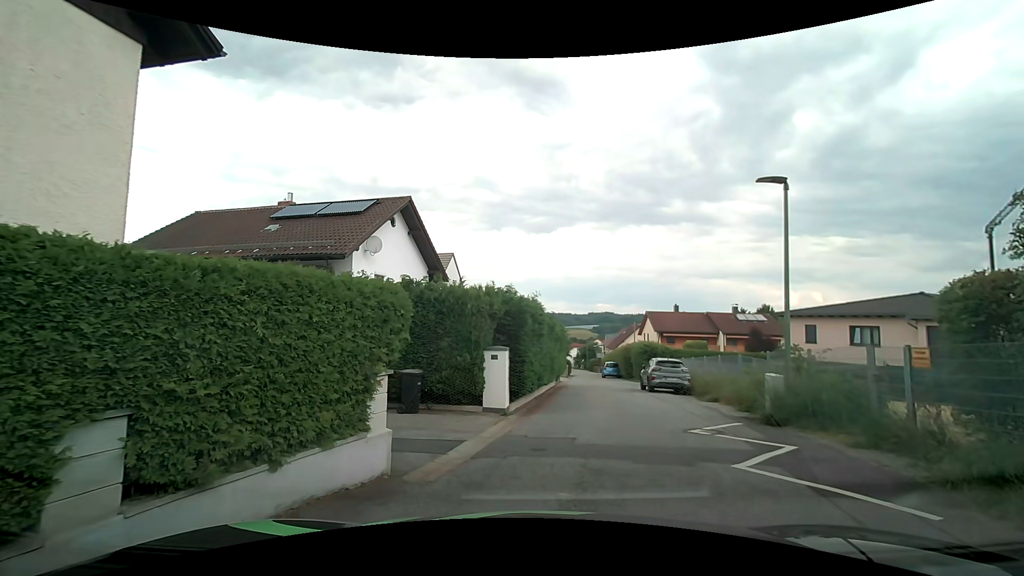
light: Day
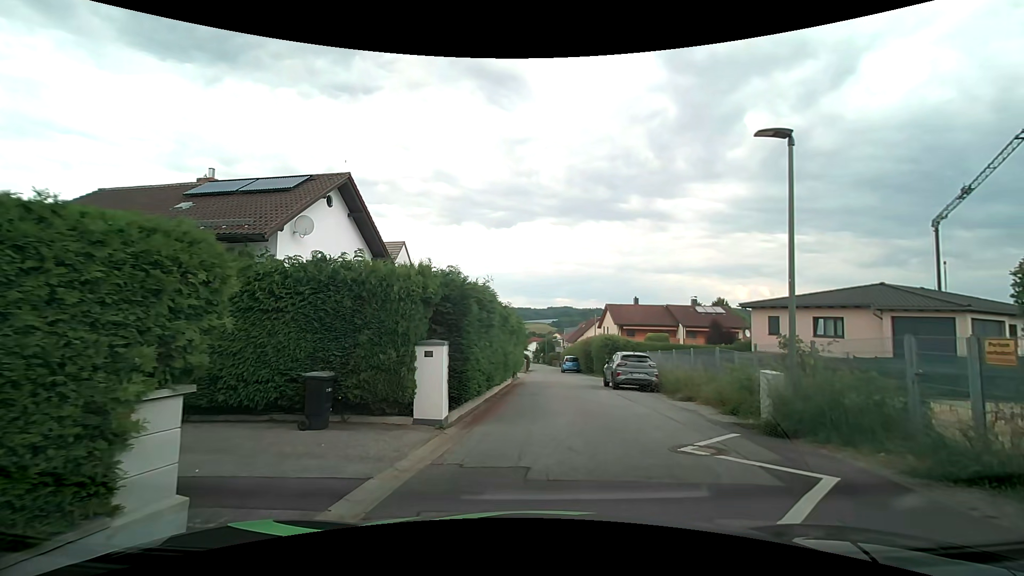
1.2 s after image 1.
(0.0, +2.5) m; +3°
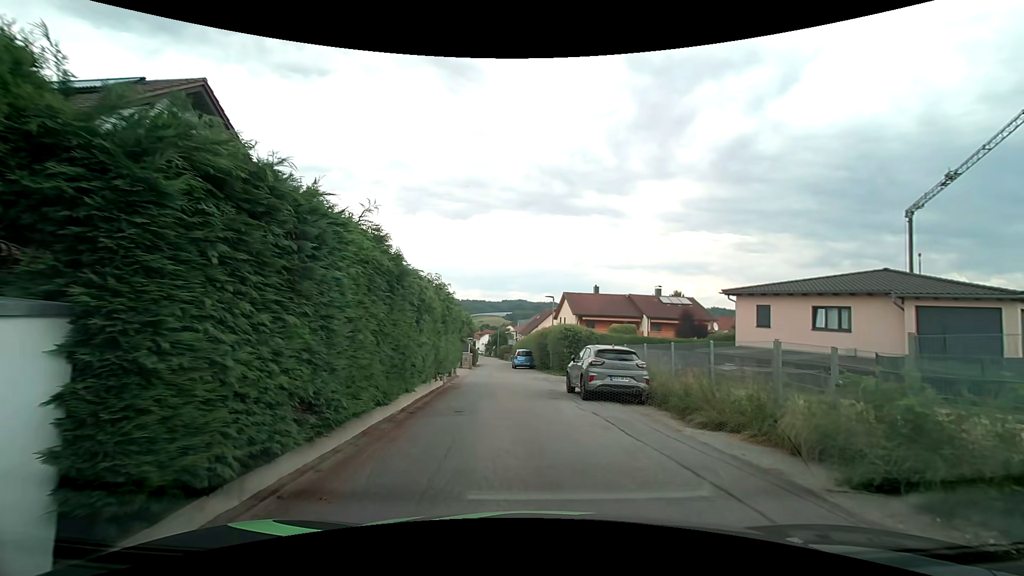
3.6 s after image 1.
(+0.4, +6.8) m; +4°
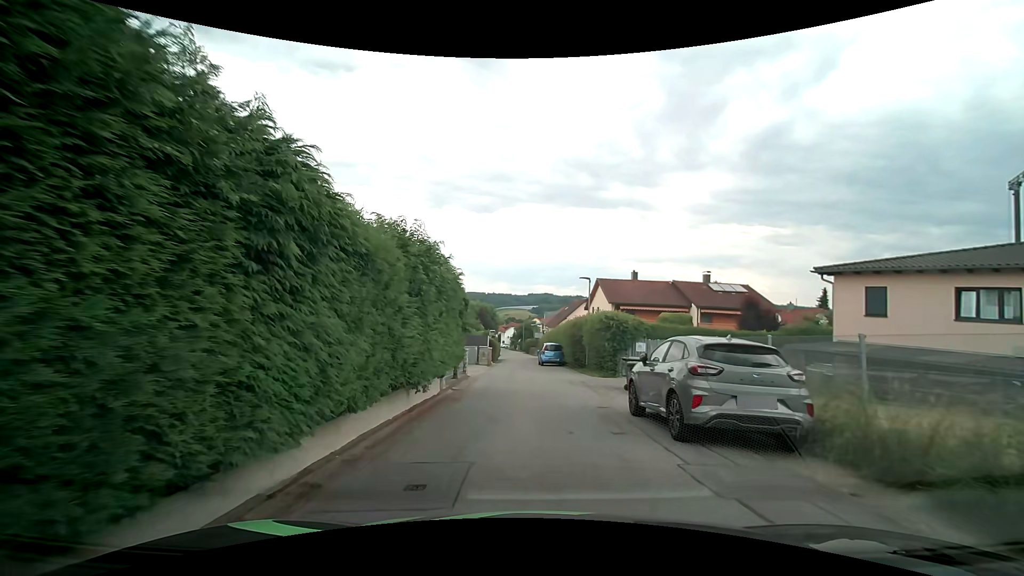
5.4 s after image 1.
(0.0, +6.5) m; -1°
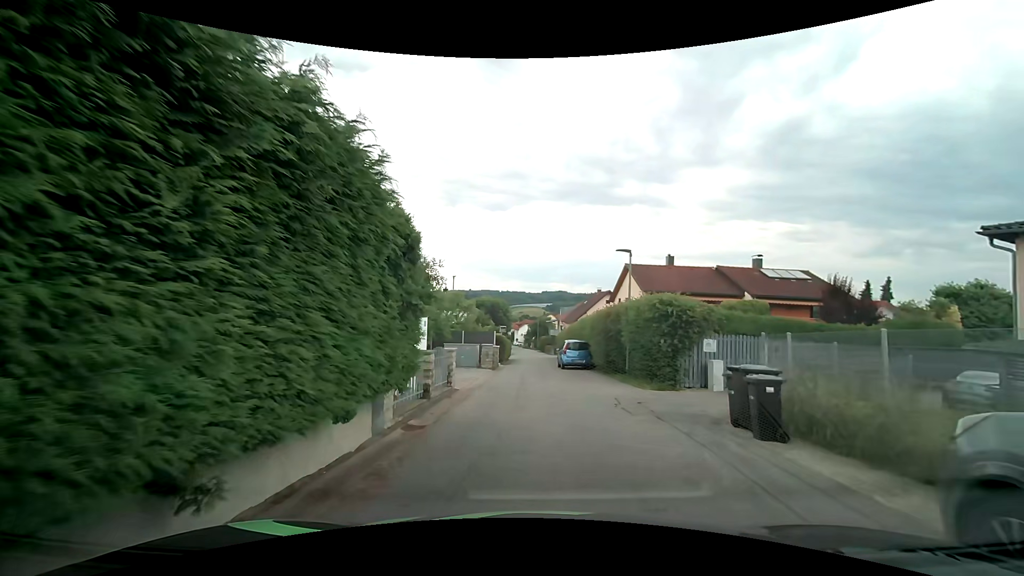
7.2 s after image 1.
(-0.2, +7.5) m; -2°
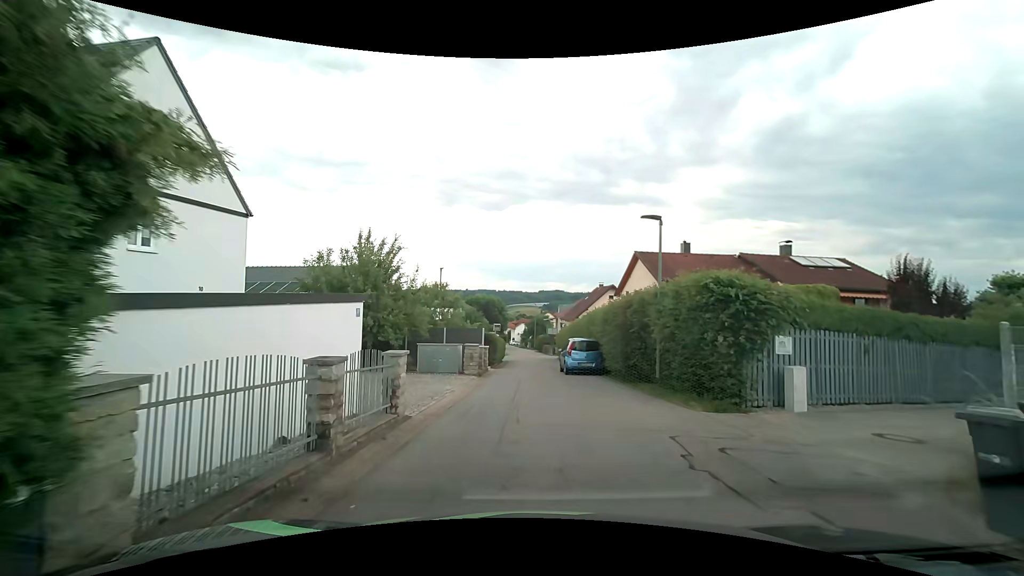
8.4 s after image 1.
(0.0, +5.2) m; 0°
(0, +10) (0, +20) (0, +30) (0, +40) (0, +50) (0, +60) (0, +70) (-1, +80) (-1, +90) (-2, +100) m
